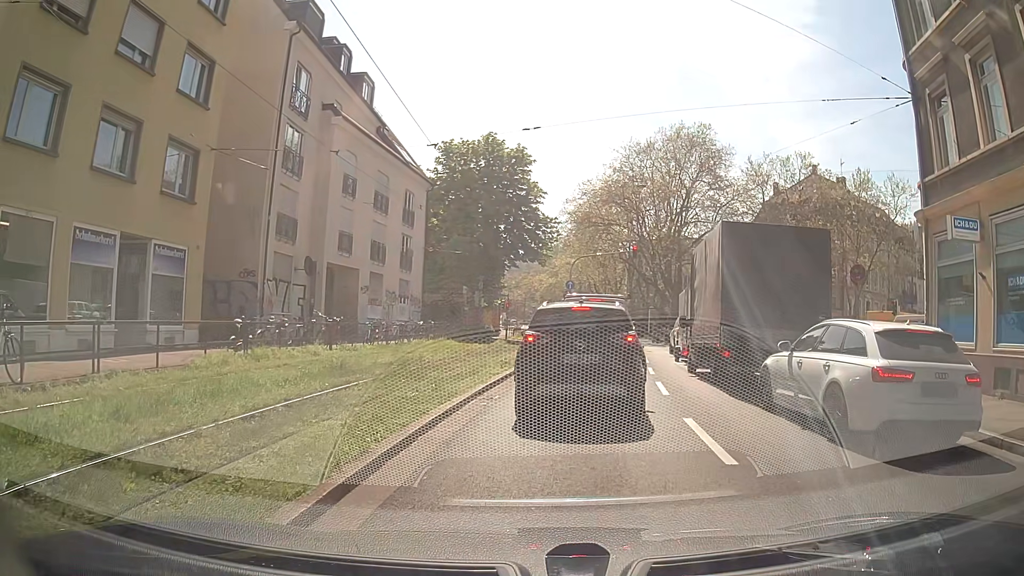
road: primary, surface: asphalt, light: Day
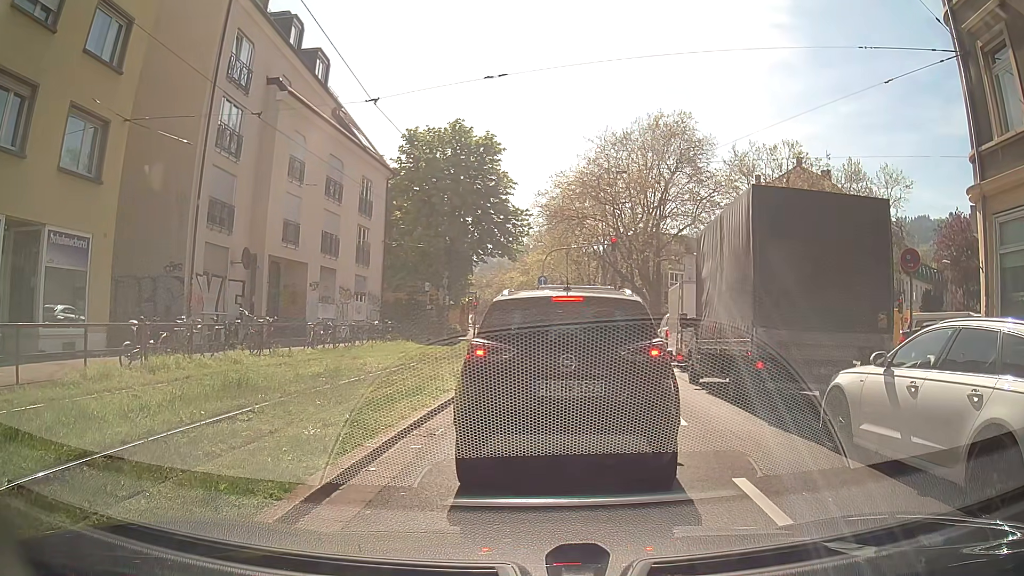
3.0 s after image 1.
(0.0, +3.5) m; 0°
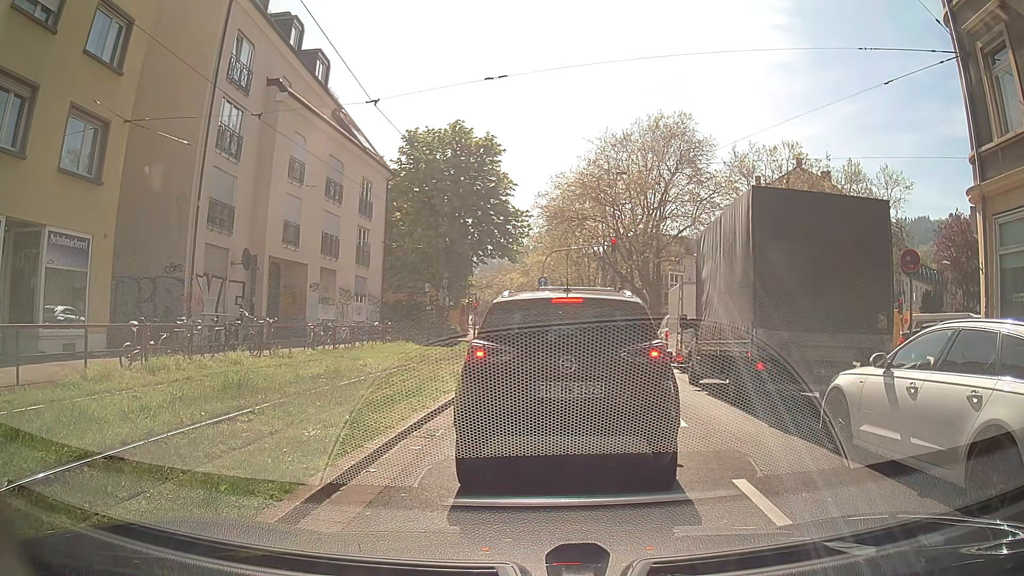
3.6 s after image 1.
(0.0, 0.0) m; 0°
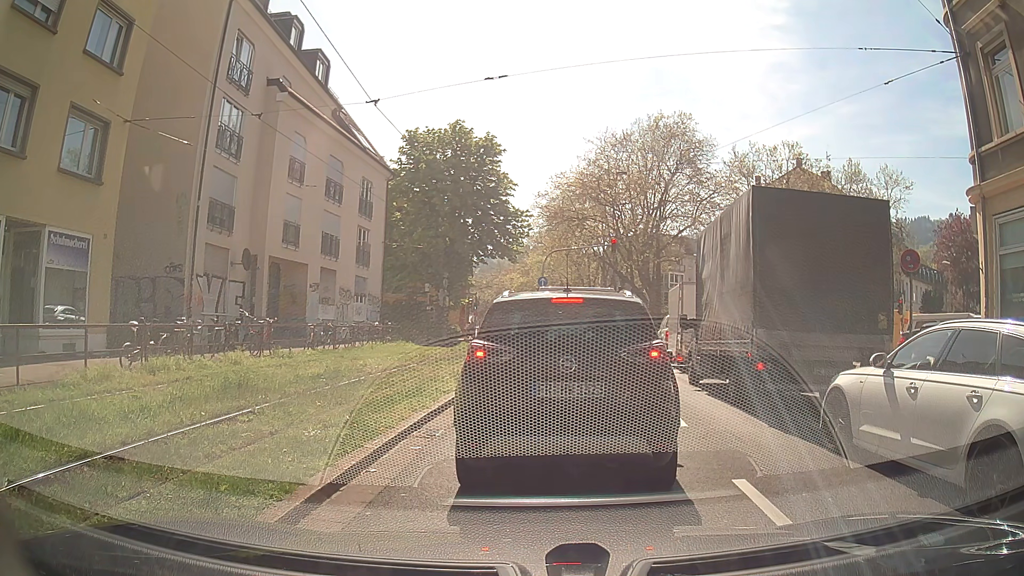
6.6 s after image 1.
(0.0, 0.0) m; 0°
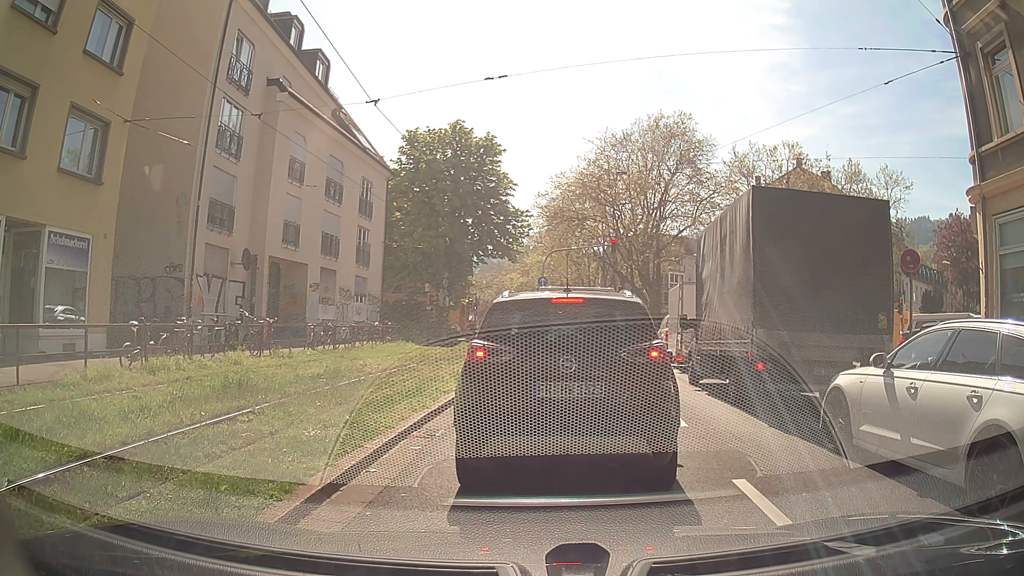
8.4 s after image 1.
(0.0, 0.0) m; 0°
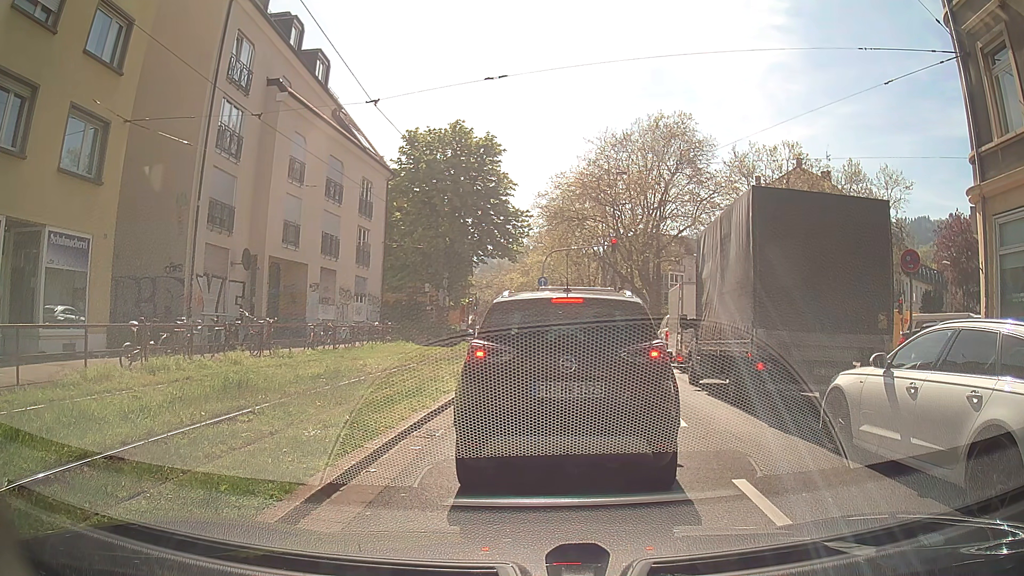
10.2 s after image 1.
(0.0, 0.0) m; 0°
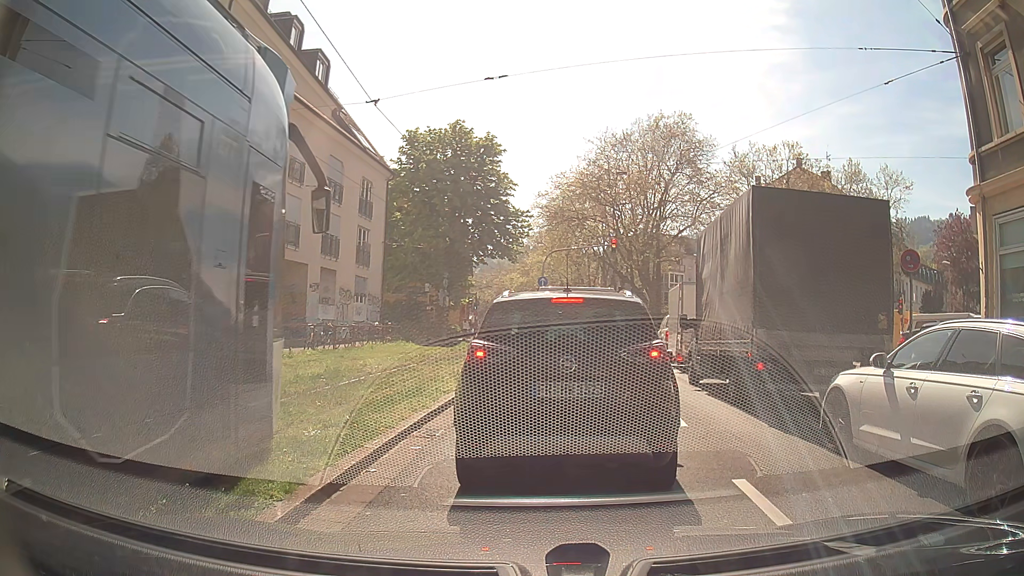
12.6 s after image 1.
(0.0, 0.0) m; 0°
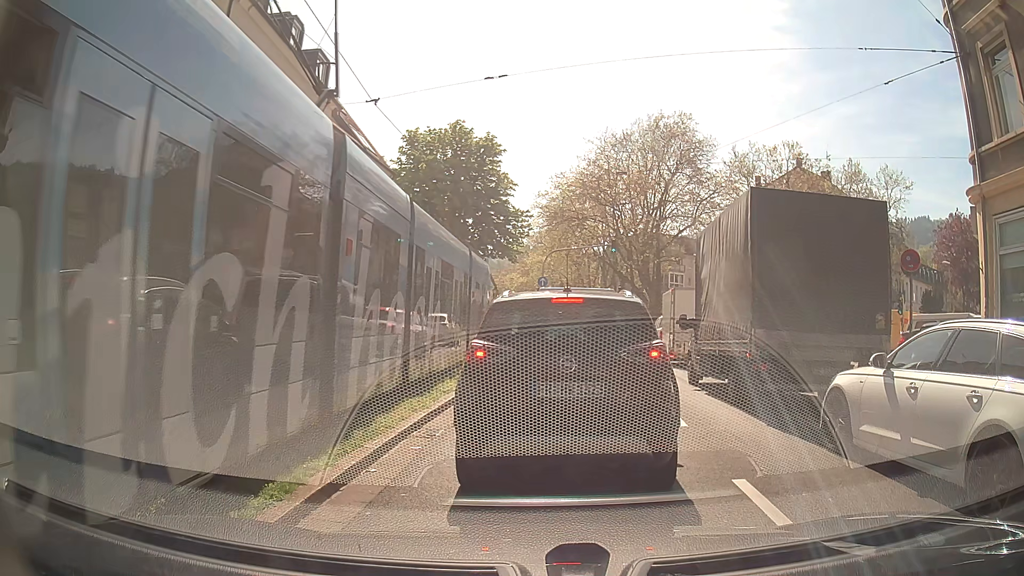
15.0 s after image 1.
(0.0, 0.0) m; 0°
(0, +10) (+1, +20) (+2, +30) (+3, +40) (+4, +50) (+4, +60) (+4, +70) (+3, +80) (+2, +90) (+1, +100) m
